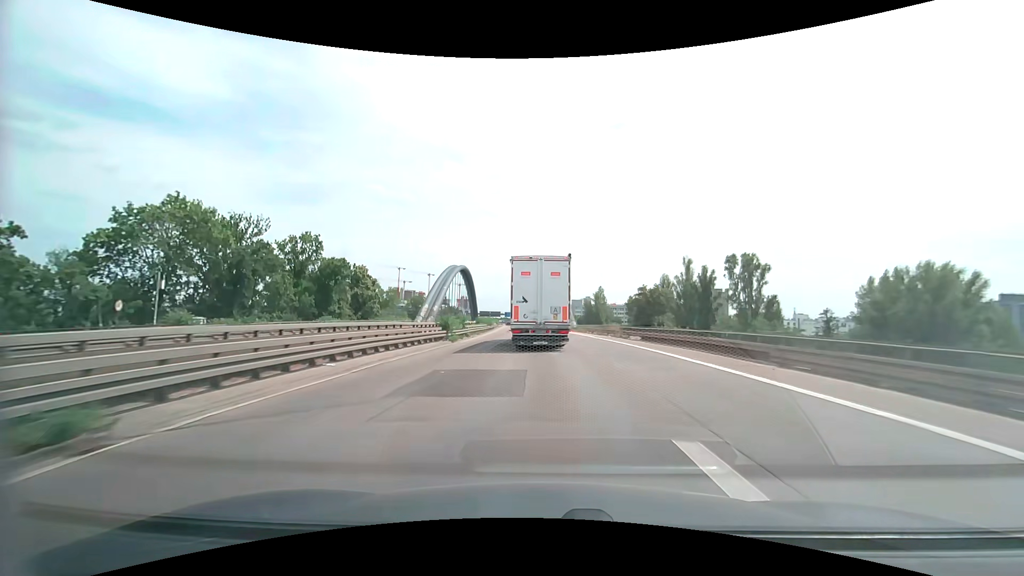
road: motorway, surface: asphalt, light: Day
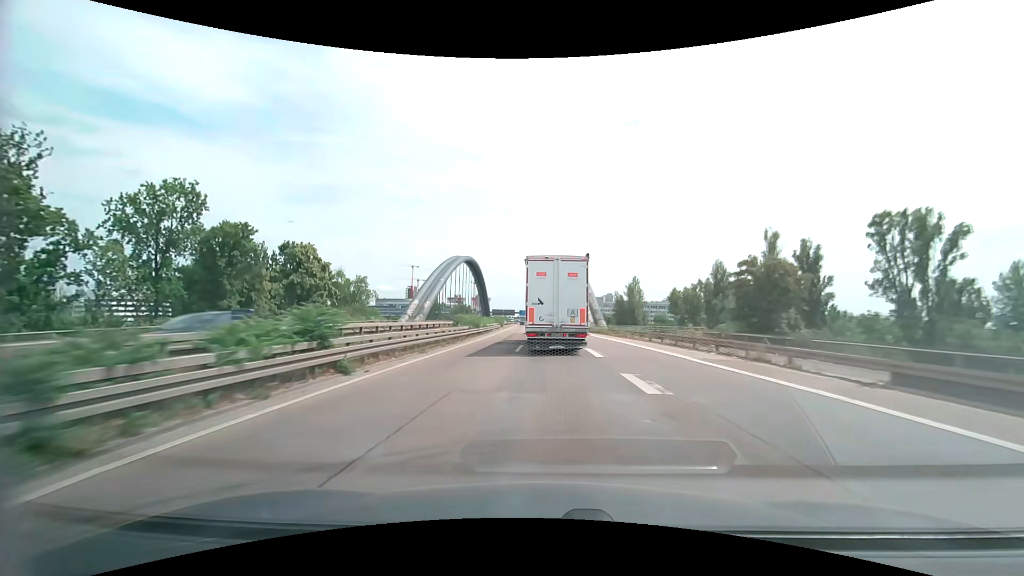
(-0.5, +28.5) m; -2°
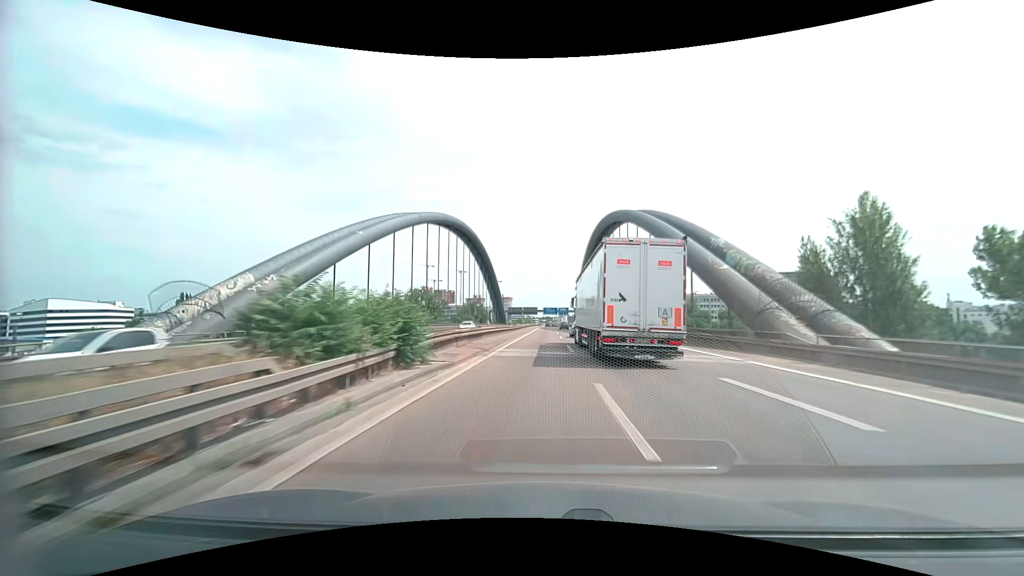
(-3.0, +72.3) m; -3°
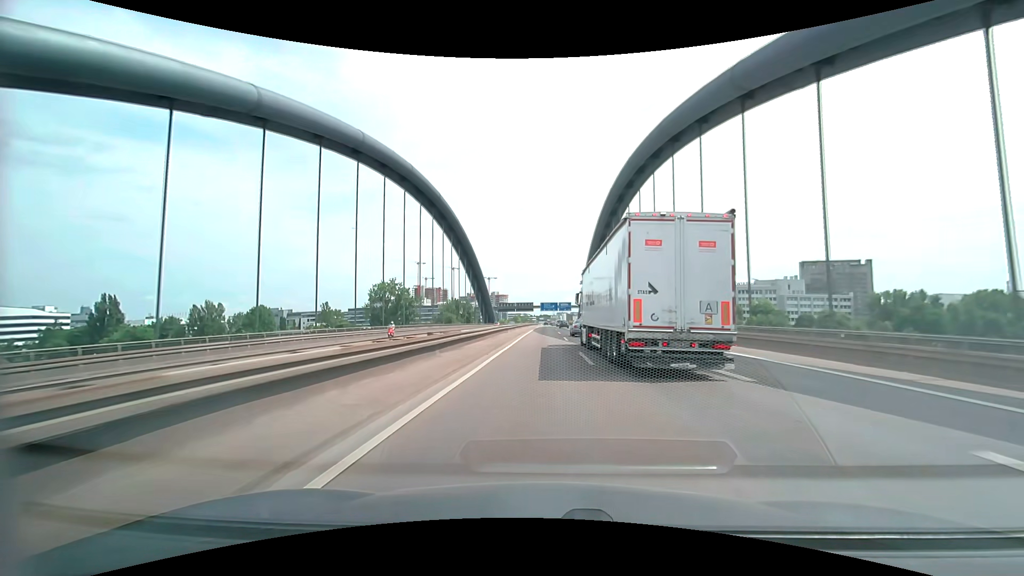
(+0.2, +44.1) m; 0°
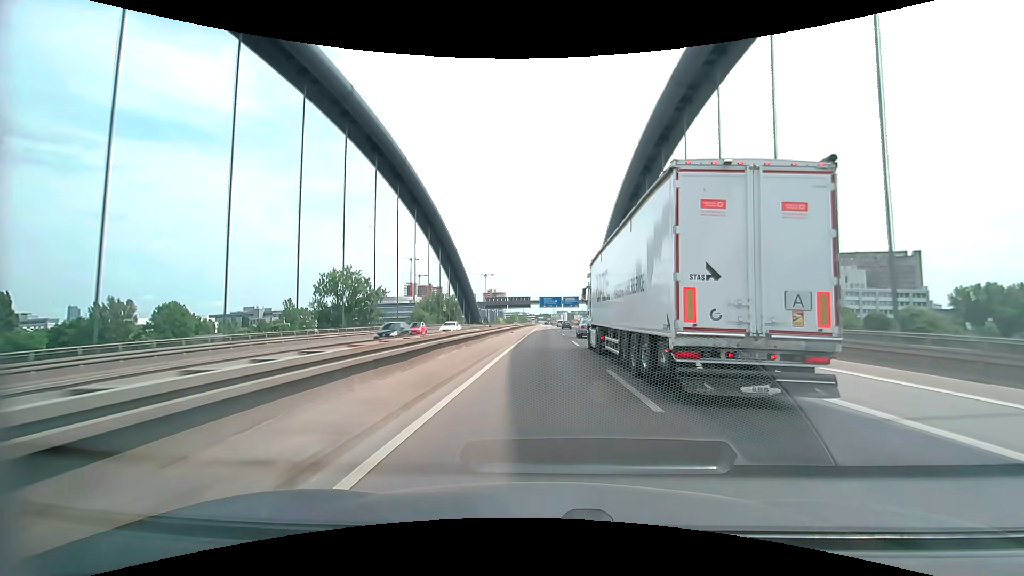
(-0.1, +44.4) m; 0°
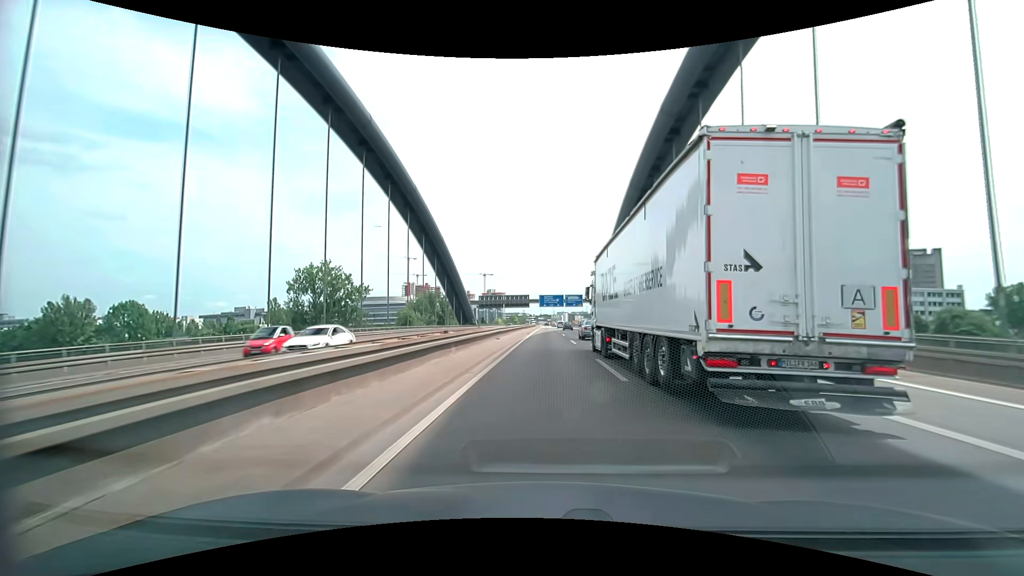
(0.0, +14.8) m; 0°
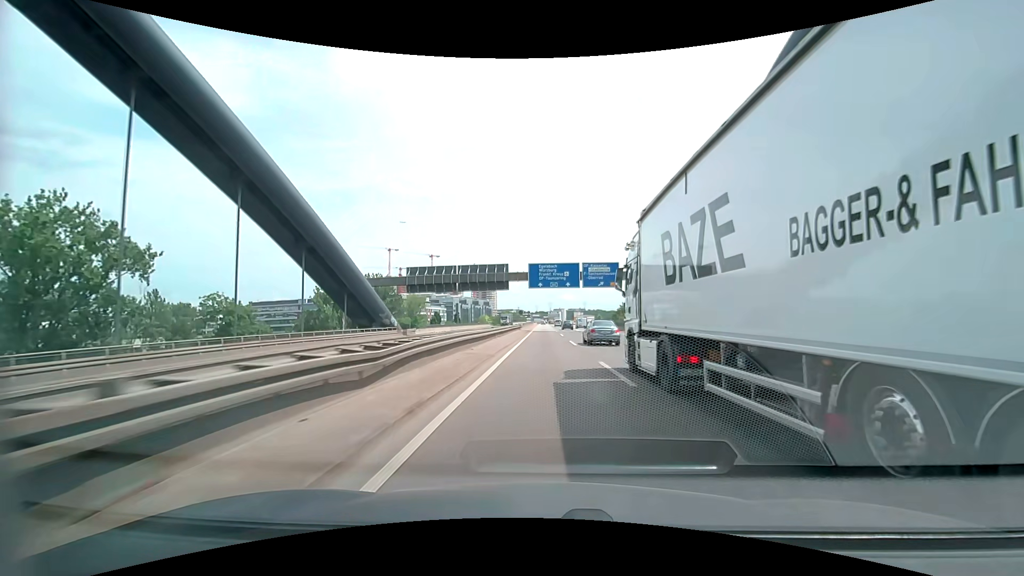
(+0.1, +74.0) m; 0°
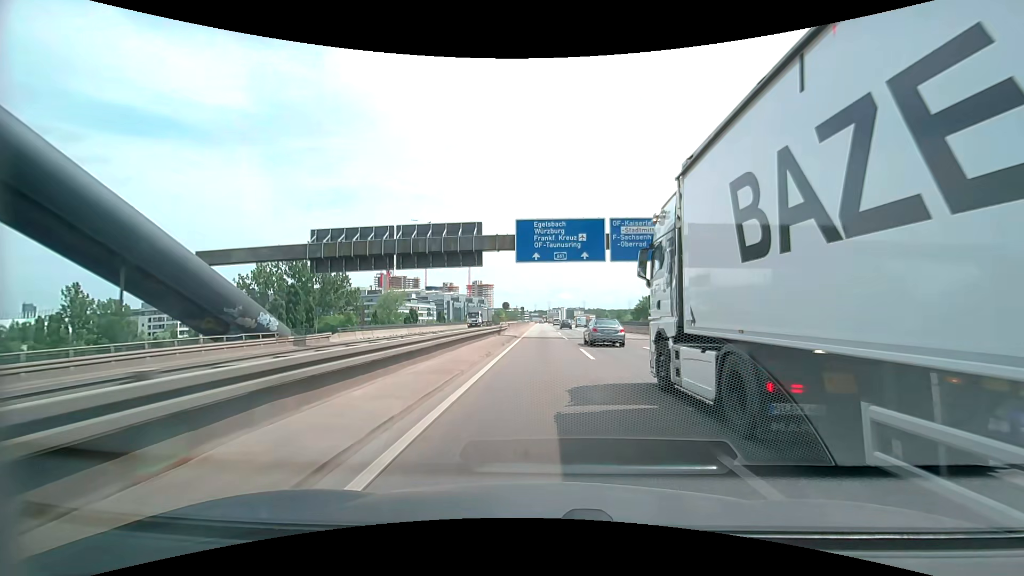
(+0.1, +29.6) m; 0°
(0, +10) (0, +20) (0, +30) (0, +40) (0, +50) (0, +60) (0, +70) (-1, +80) (-1, +90) (-1, +100) m
